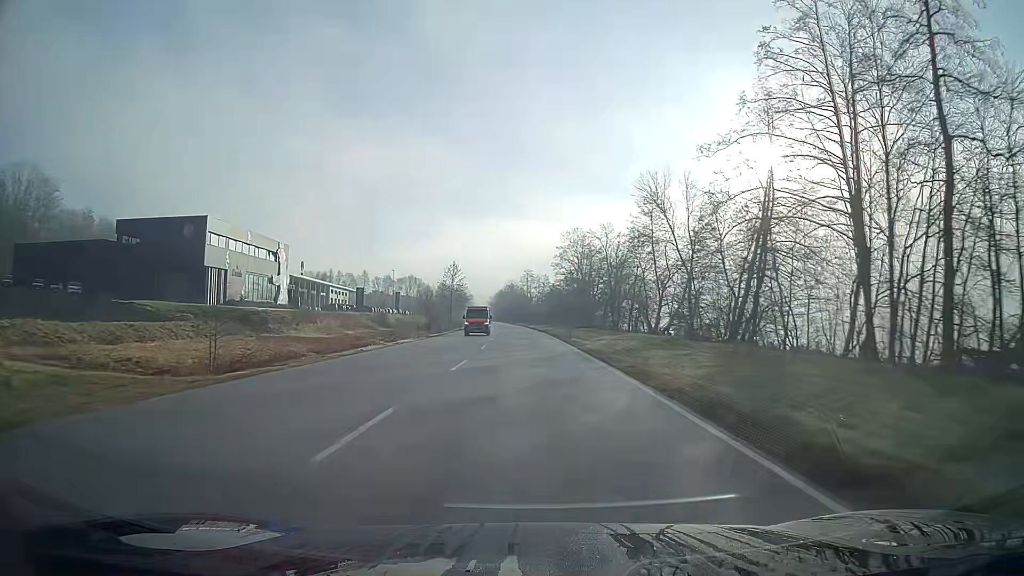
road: primary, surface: asphalt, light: Day
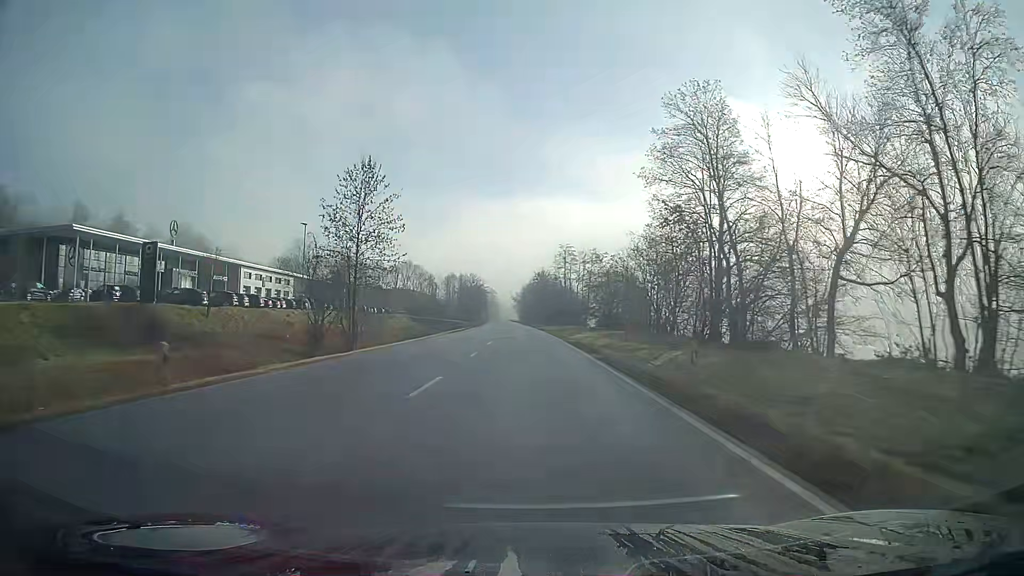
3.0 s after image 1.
(-1.9, +78.9) m; -3°
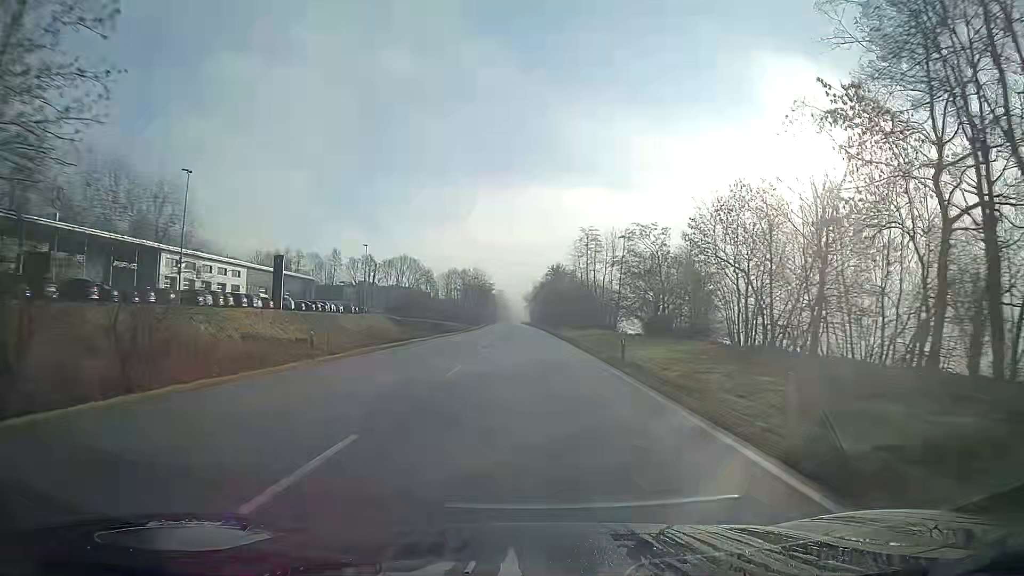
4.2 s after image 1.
(-0.3, +31.6) m; -1°
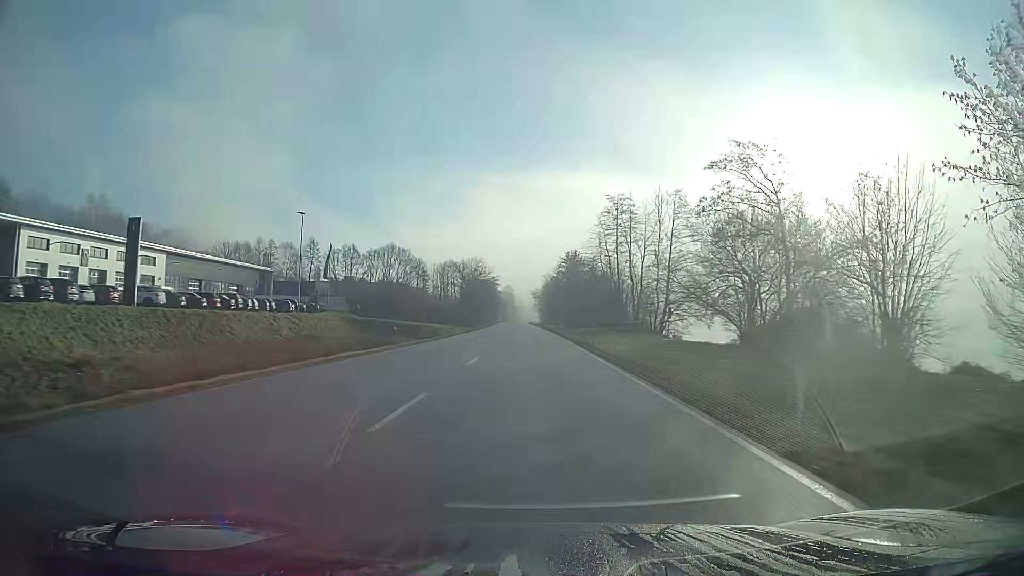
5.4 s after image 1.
(-0.2, +31.6) m; -1°
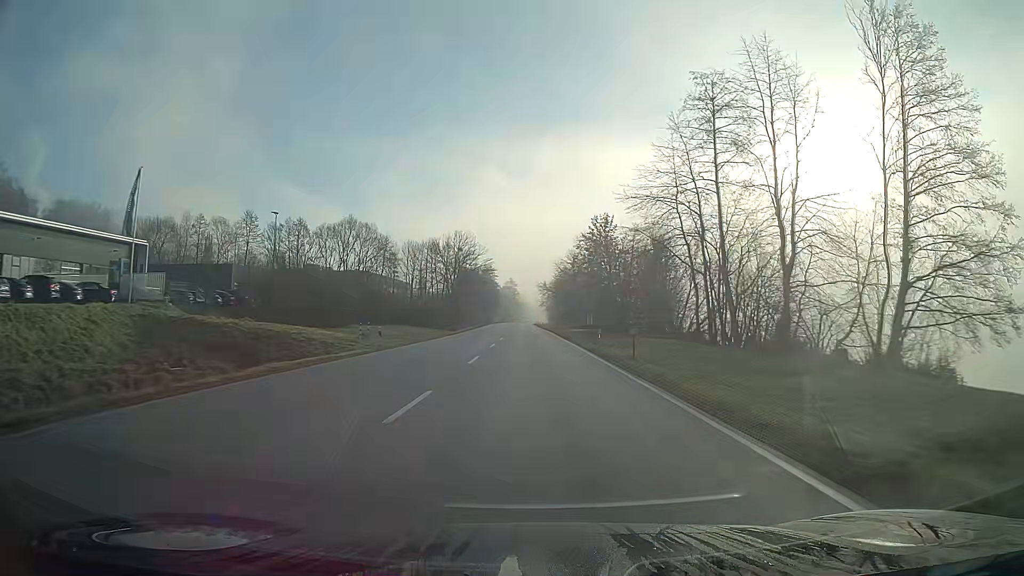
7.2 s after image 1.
(-0.3, +47.5) m; 0°
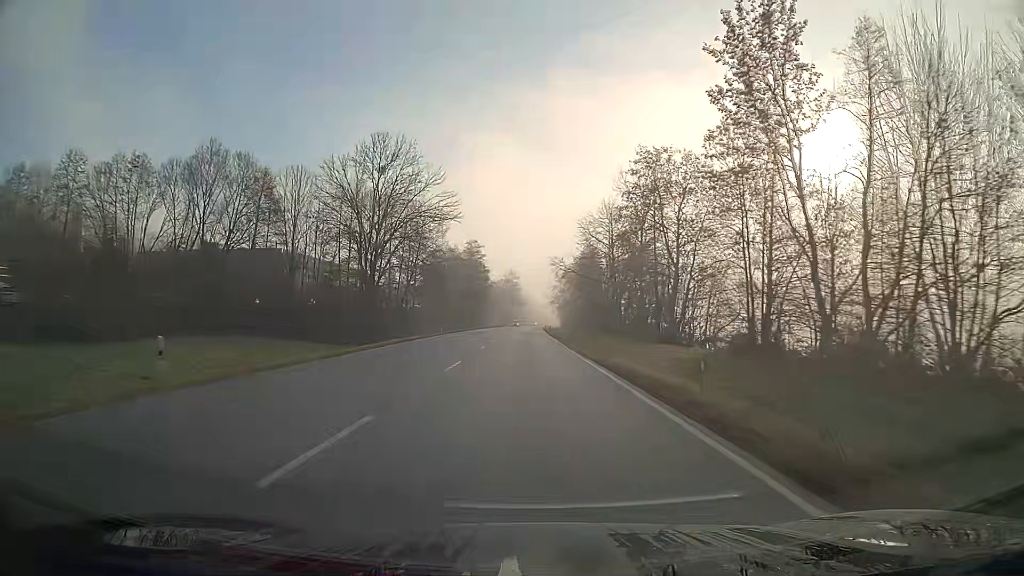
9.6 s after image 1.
(-0.2, +63.3) m; -1°
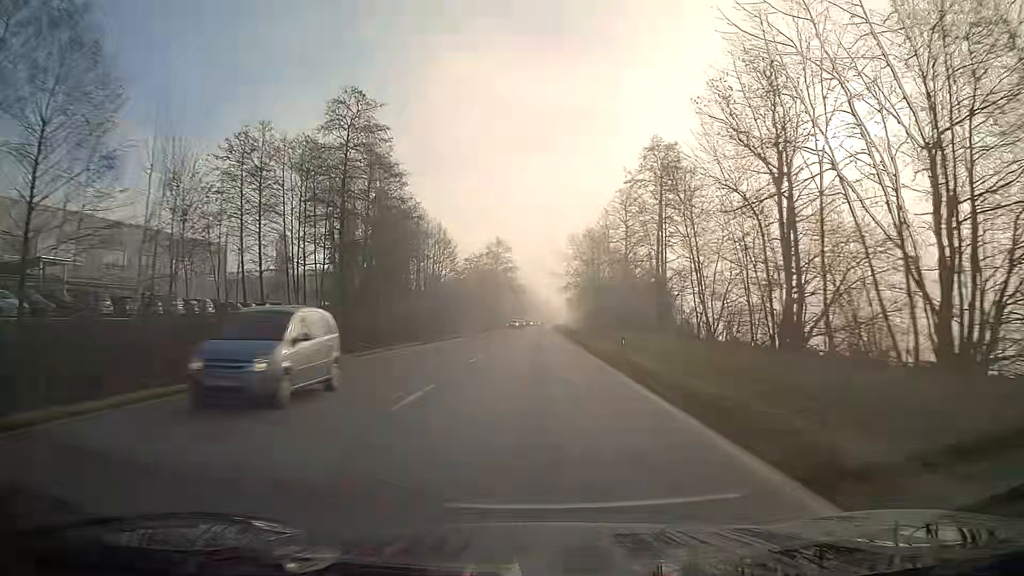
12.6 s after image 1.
(-0.1, +79.0) m; 0°
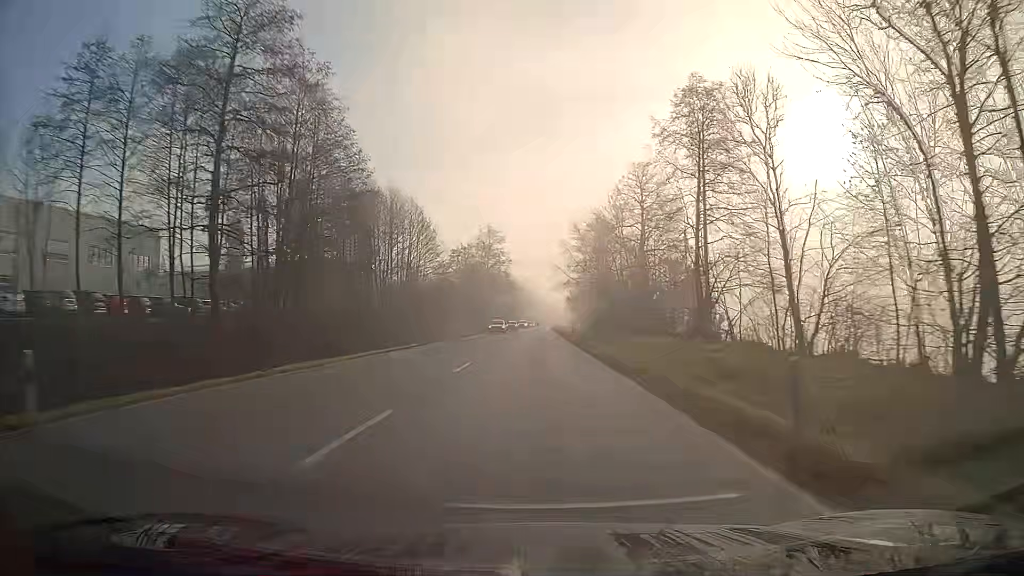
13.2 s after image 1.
(0.0, +15.8) m; 0°
(0, +10) (0, +20) (0, +30) (0, +40) (0, +50) (0, +60) (+1, +70) (+1, +80) (+1, +90) (+1, +100) m
